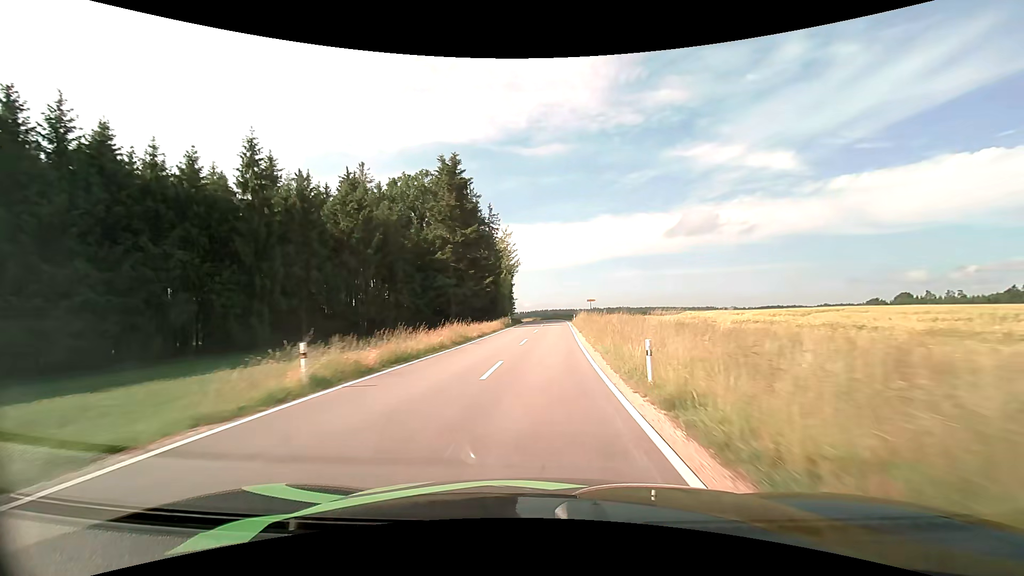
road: tertiary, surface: asphalt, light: Day
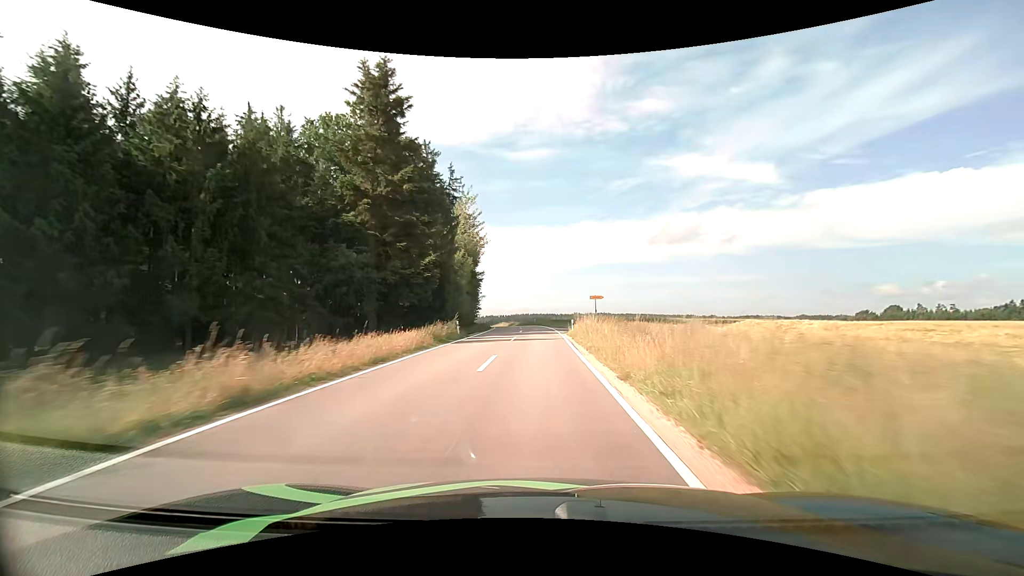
(+0.6, +22.9) m; +3°
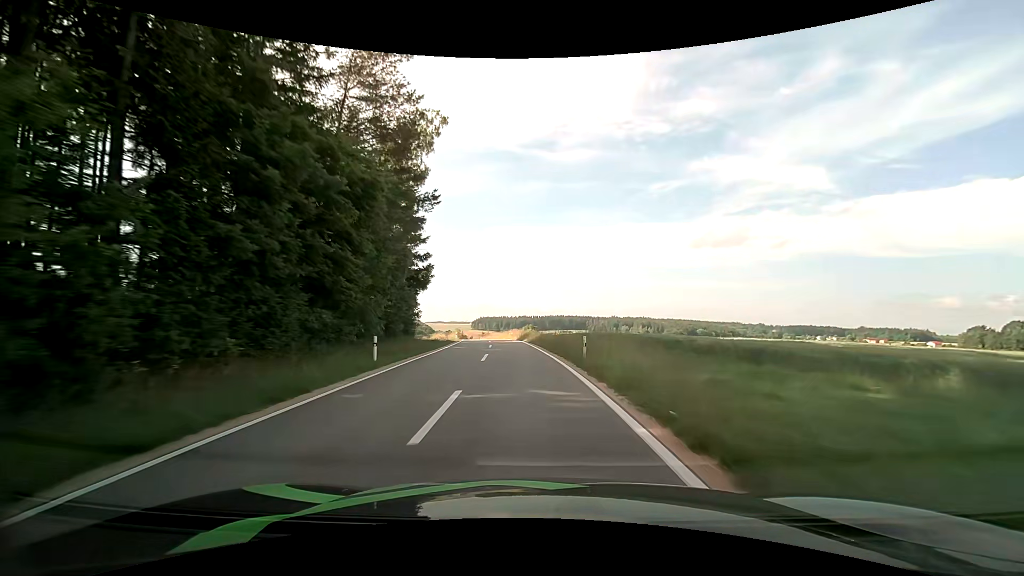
(-0.7, +53.4) m; -4°
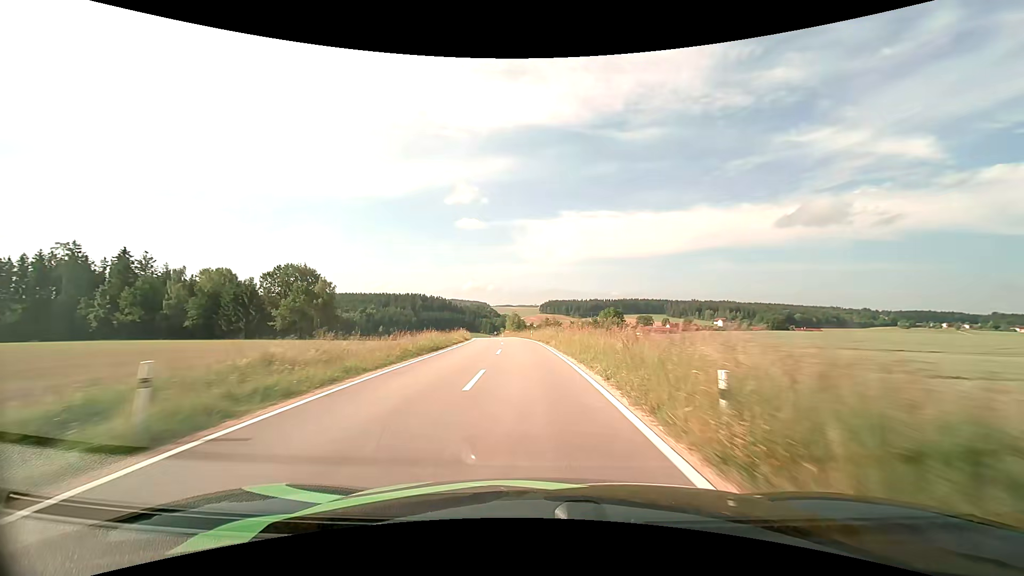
(-4.3, +55.3) m; -8°
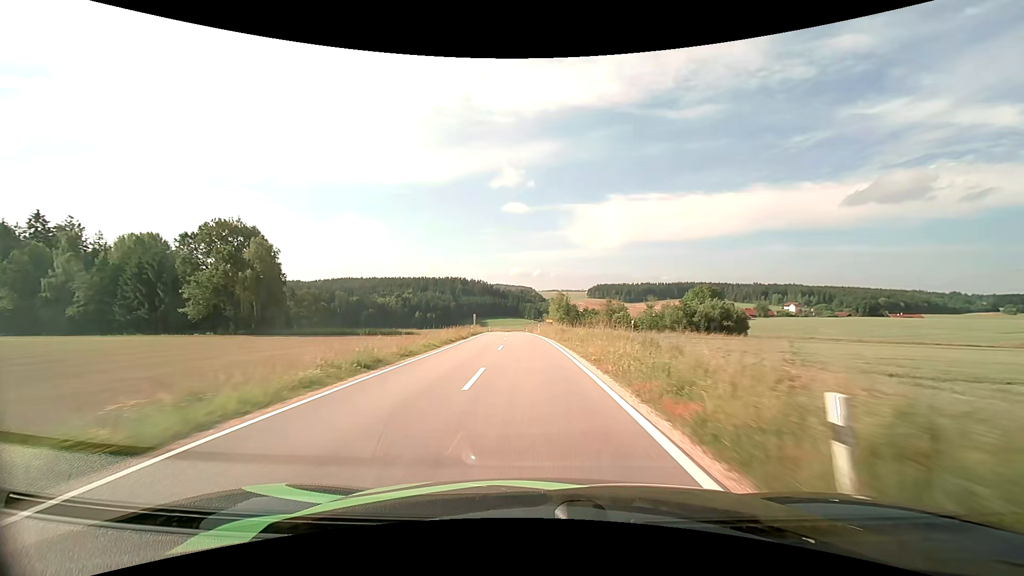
(-2.4, +47.9) m; -5°
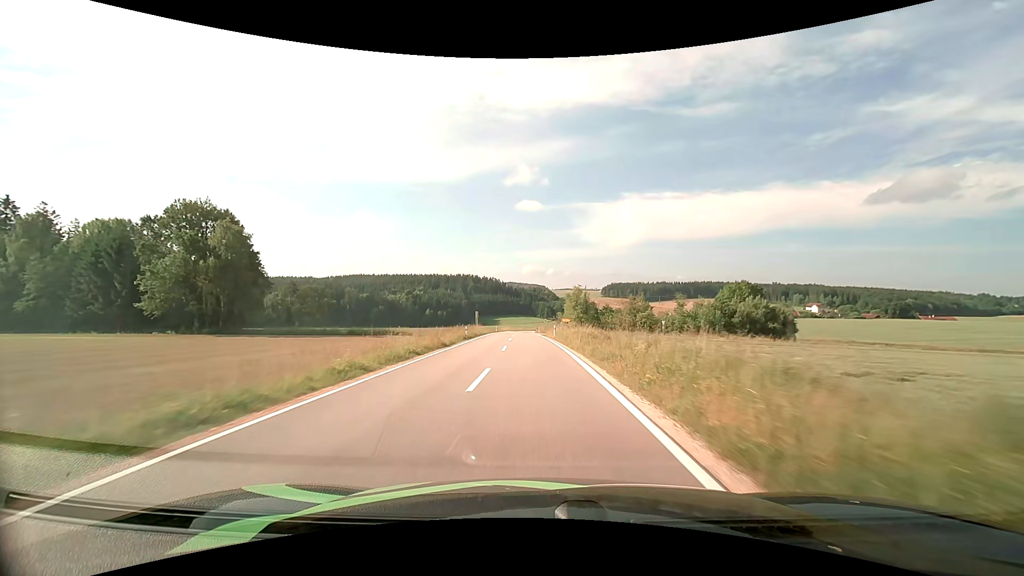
(-0.2, +12.1) m; -2°
(0, +10) (0, +20) (-1, +30) (-1, +40) (-2, +50) (-2, +60) (-2, +70) (-3, +80) (-3, +90) (-3, +100) m
